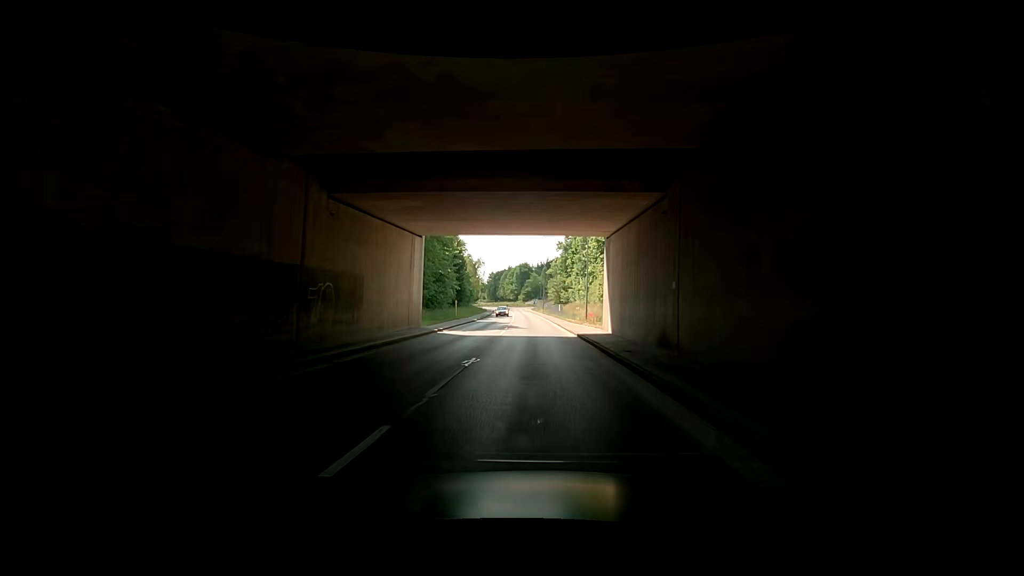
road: tertiary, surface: asphalt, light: Day
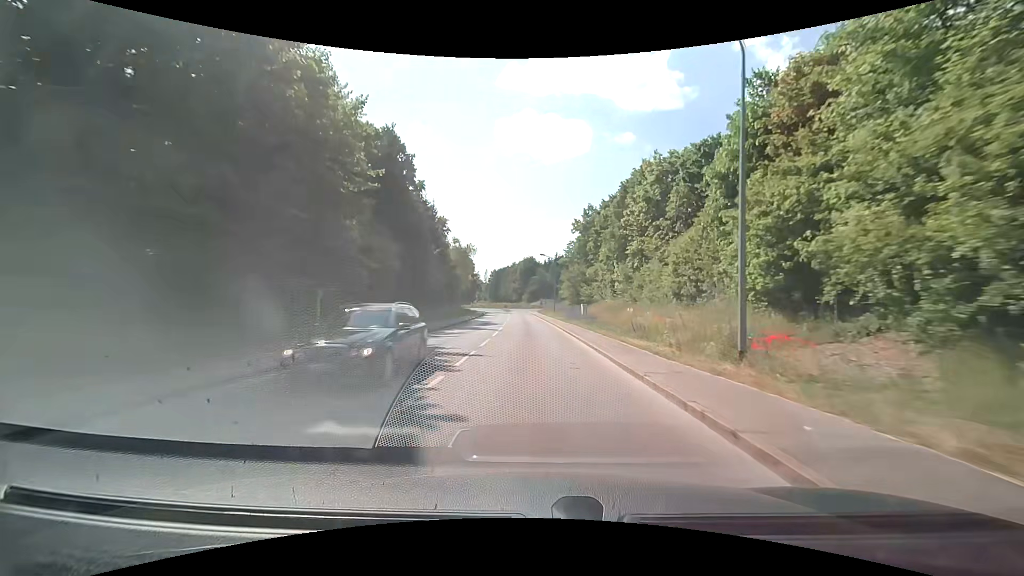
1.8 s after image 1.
(-1.3, +31.8) m; -3°
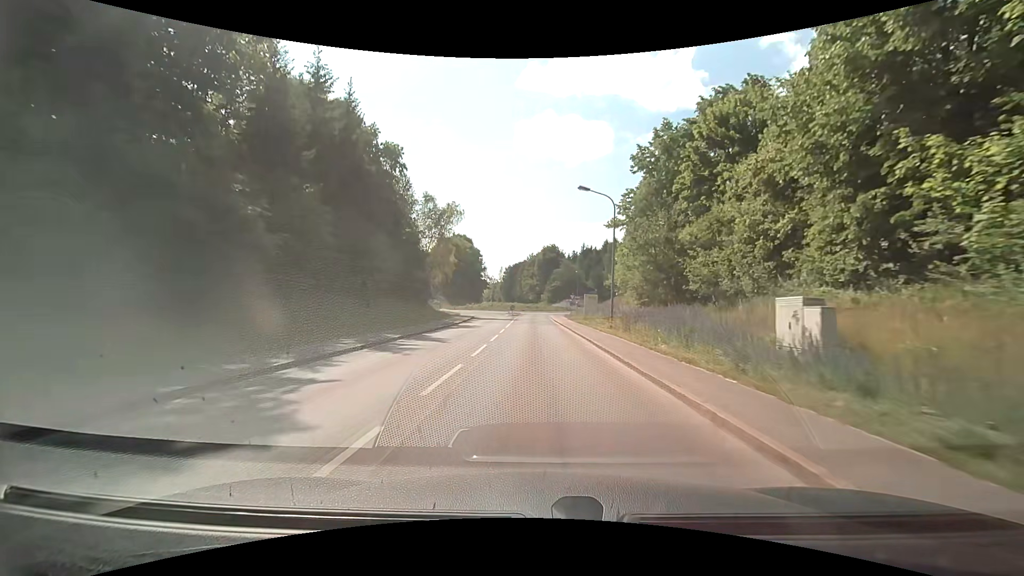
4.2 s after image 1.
(-0.1, +40.6) m; -1°
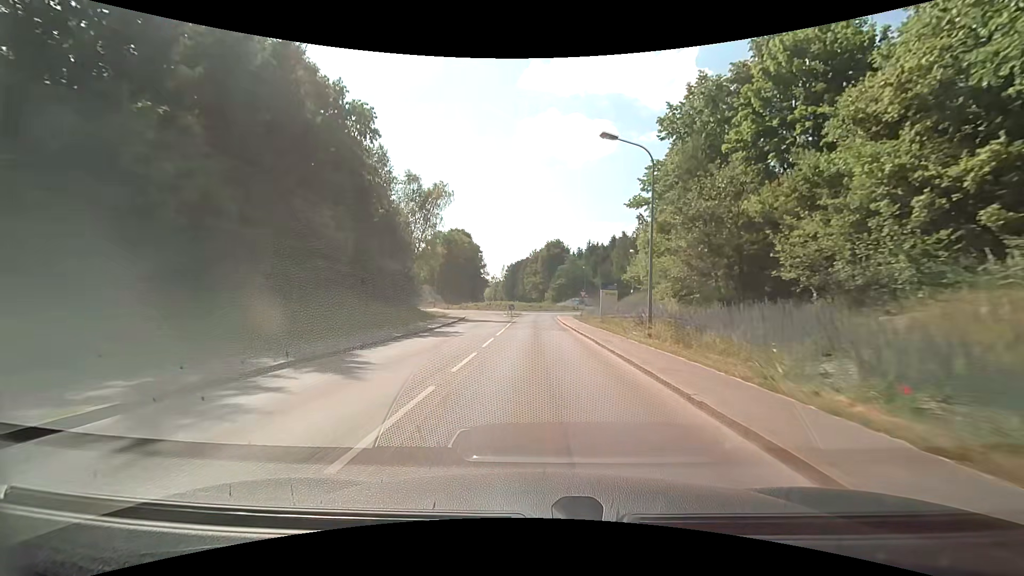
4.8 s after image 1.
(-0.1, +9.4) m; -1°
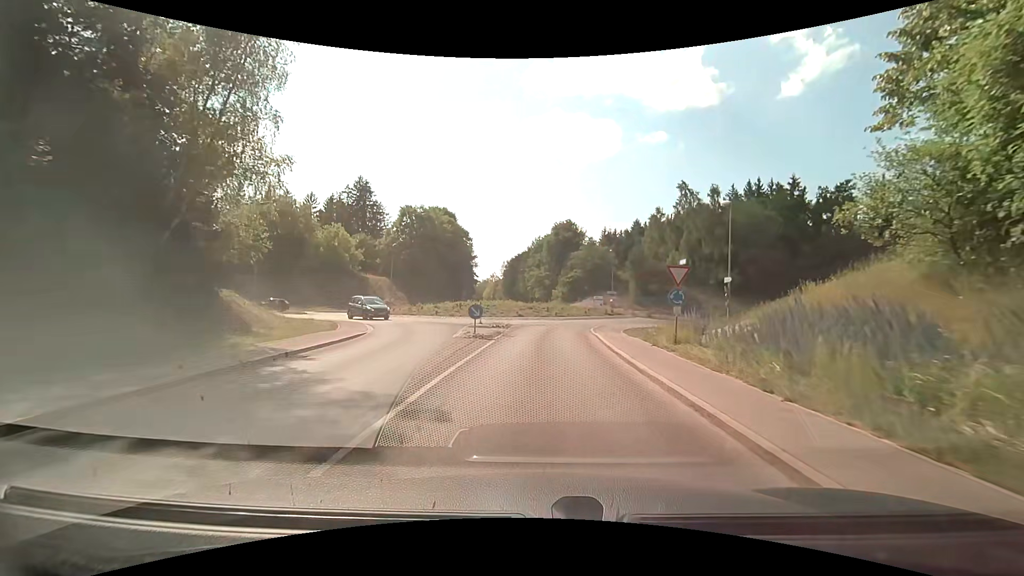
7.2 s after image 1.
(-0.1, +31.6) m; 0°
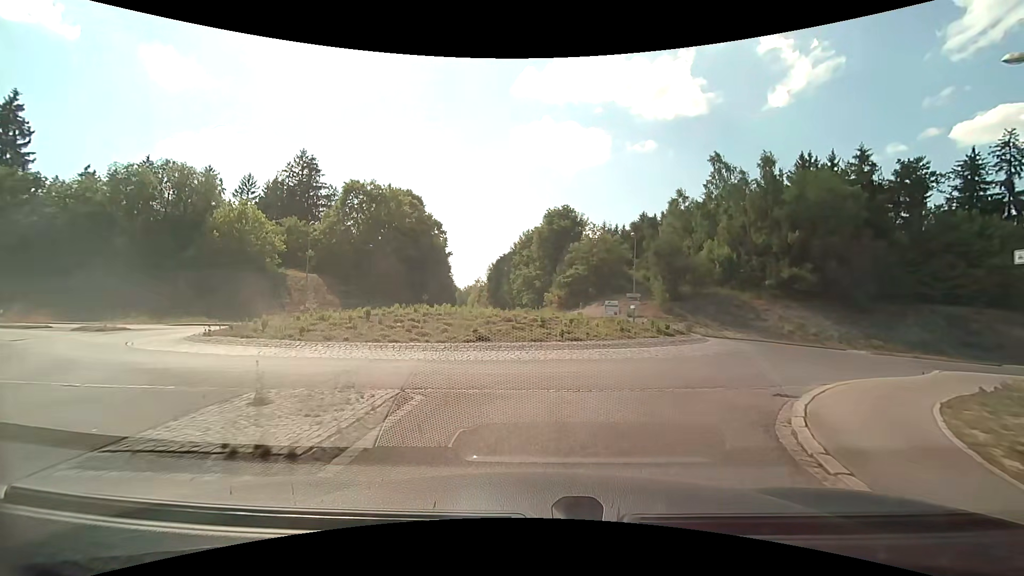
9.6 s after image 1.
(0.0, +21.2) m; +2°
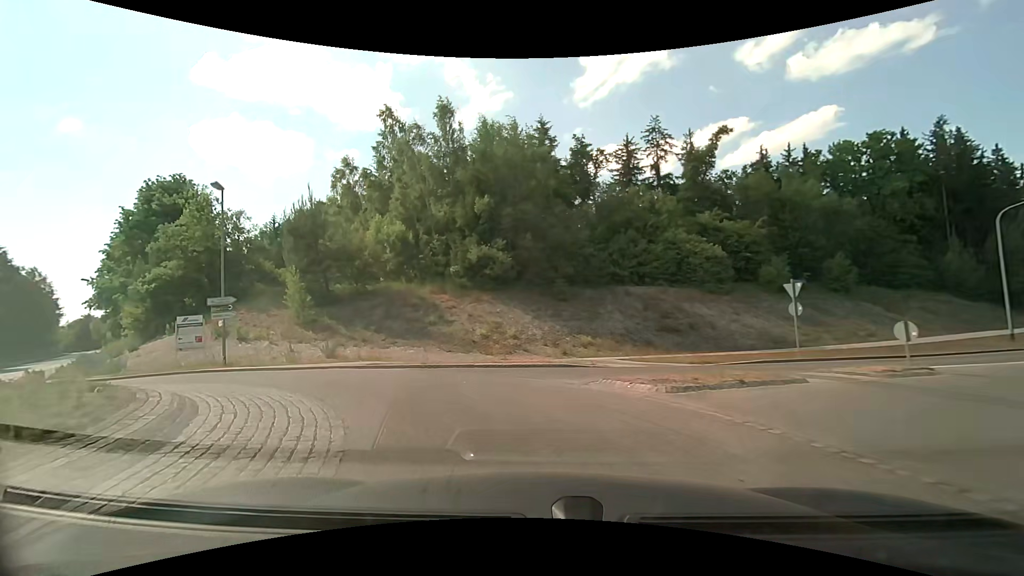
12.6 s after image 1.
(+8.0, +19.5) m; +30°
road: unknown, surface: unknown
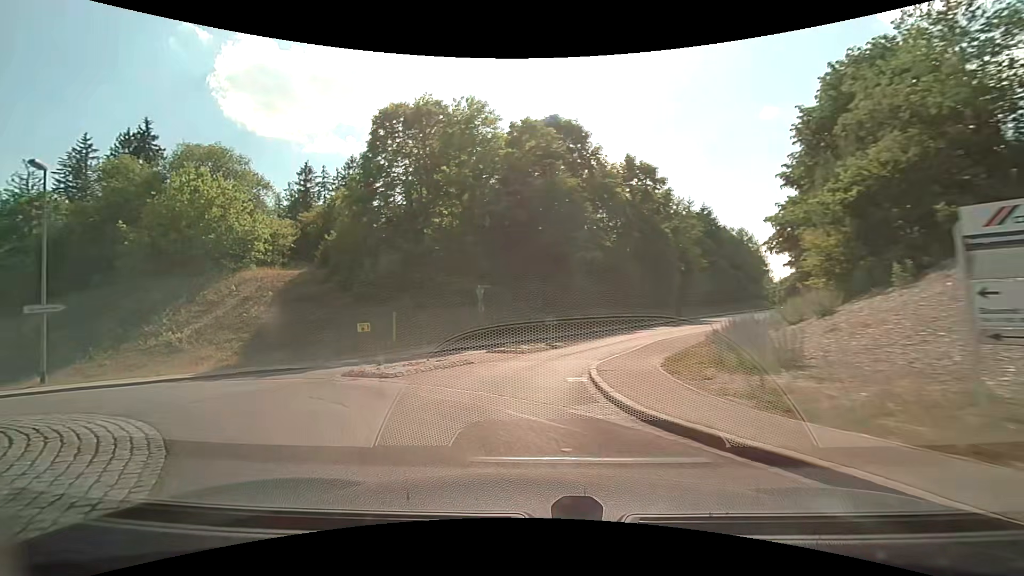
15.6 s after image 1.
(-12.6, +18.5) m; -71°
(-1, +10) (+1, +20) (+6, +29) (+11, +37) (+17, +45) (+22, +54) (+27, +62) (+33, +71) (+38, +79) (+43, +88) m
